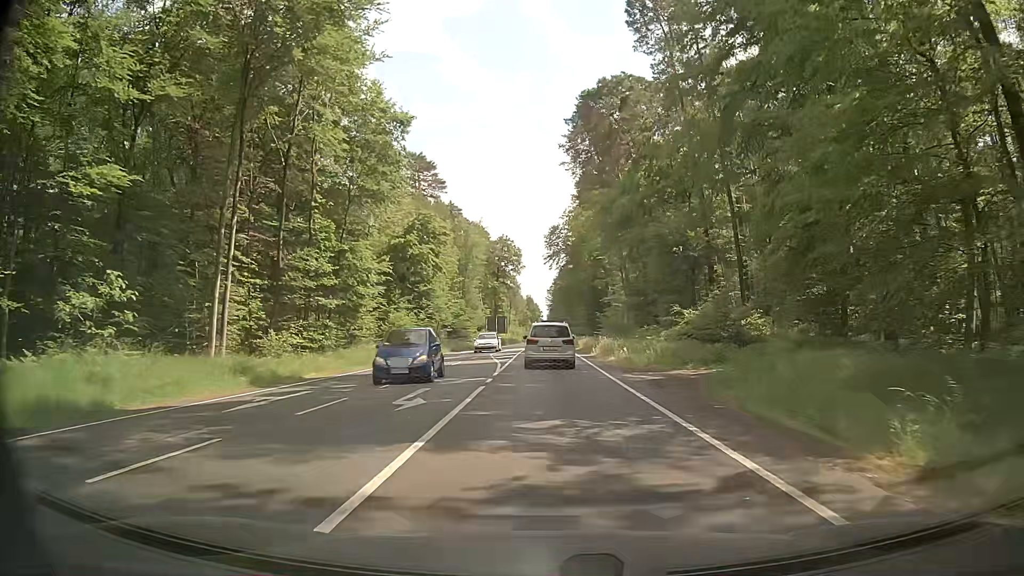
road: primary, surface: asphalt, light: Day
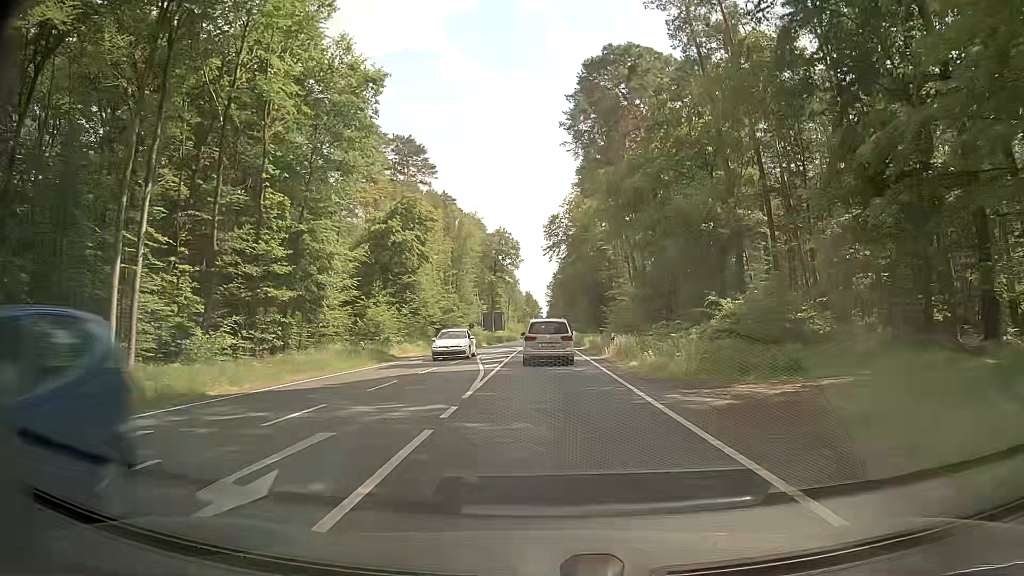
(+0.1, +7.8) m; +1°
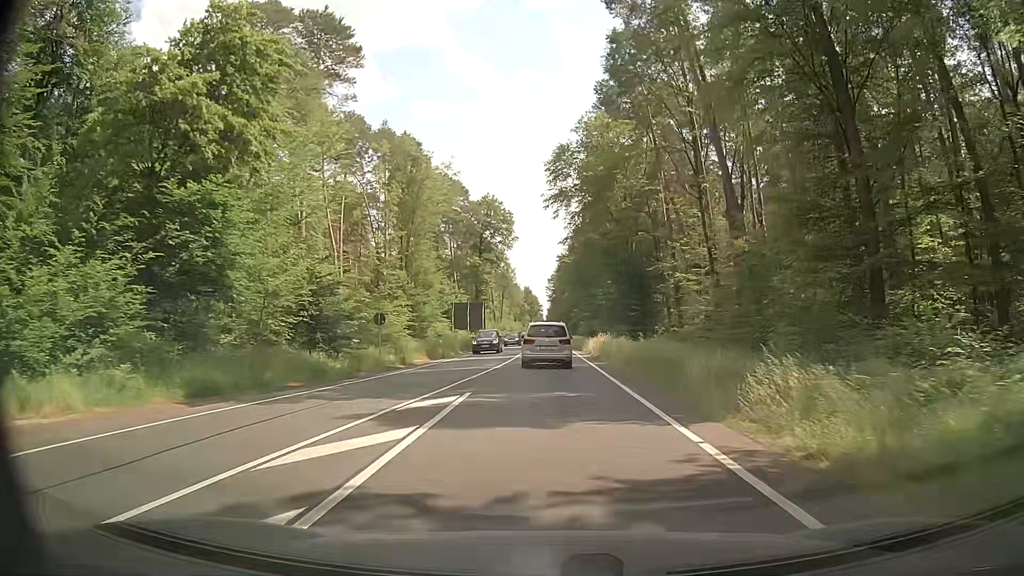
(0.0, +39.3) m; 0°
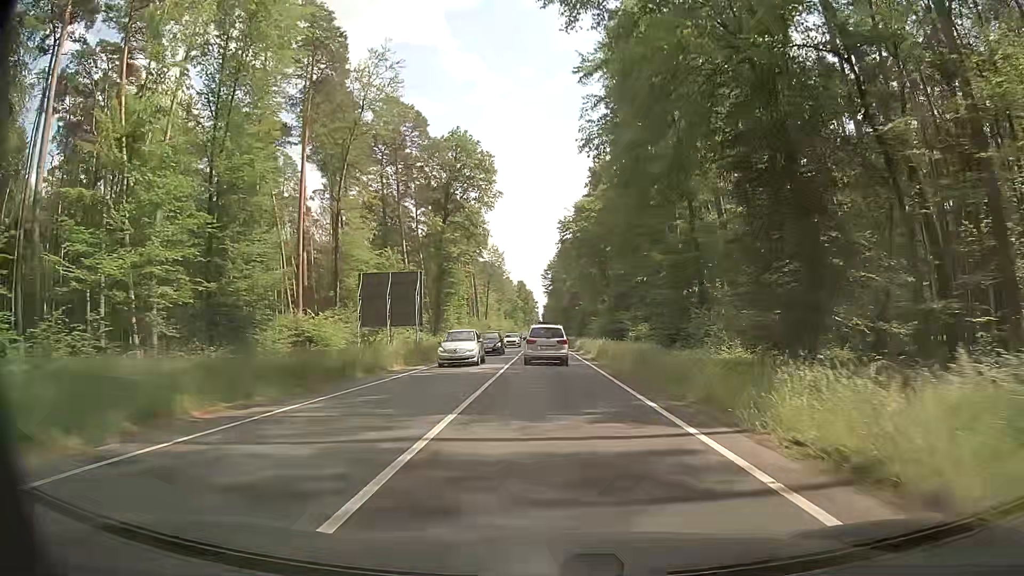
(-0.1, +40.5) m; 0°
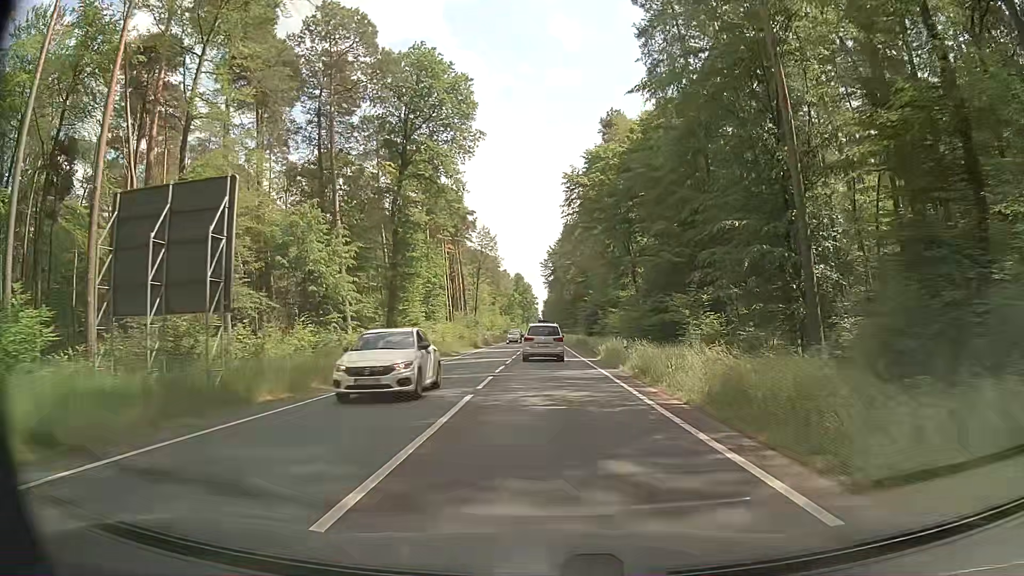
(0.0, +25.7) m; 0°
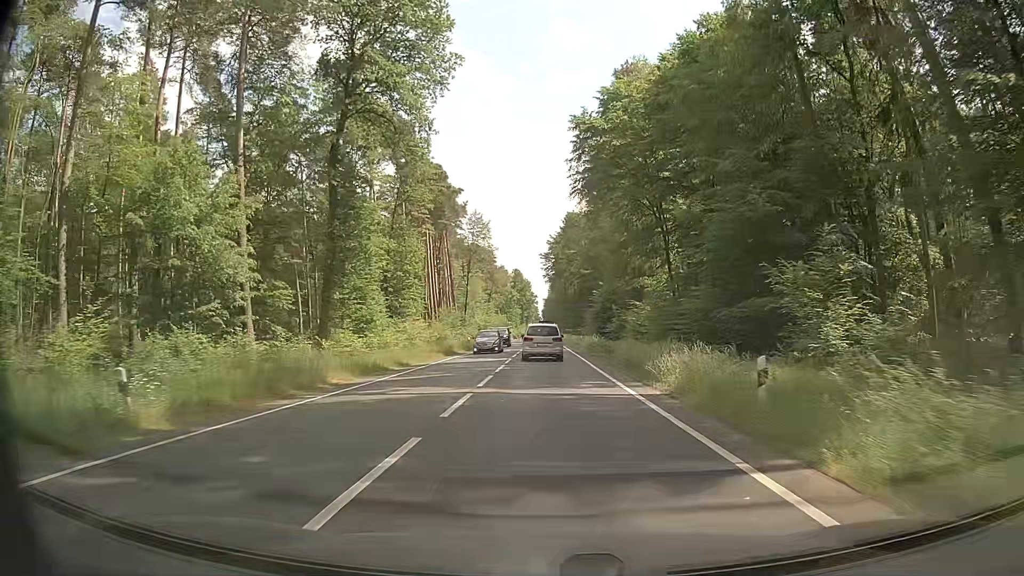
(-0.1, +17.9) m; +1°
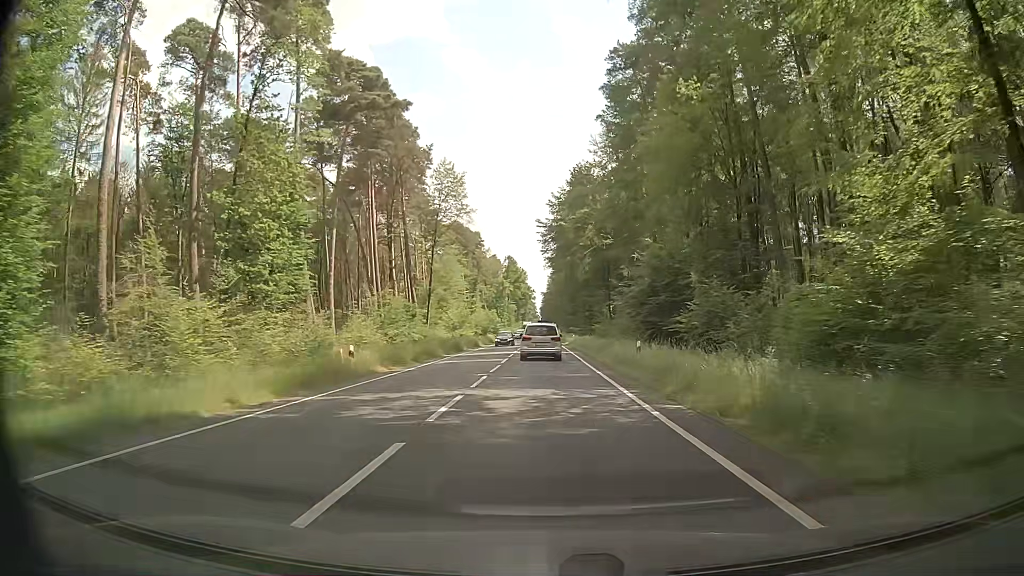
(-0.5, +37.4) m; -1°
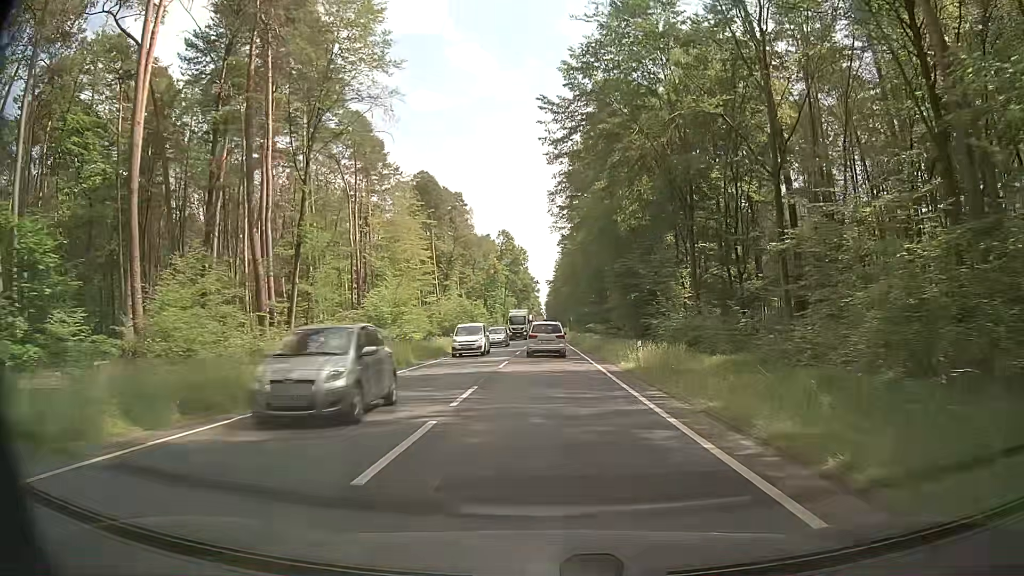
(-0.2, +47.6) m; 0°
(0, +10) (0, +20) (0, +30) (0, +40) (0, +50) (-1, +60) (-1, +70) (-1, +80) (-1, +90) (-1, +100) m
